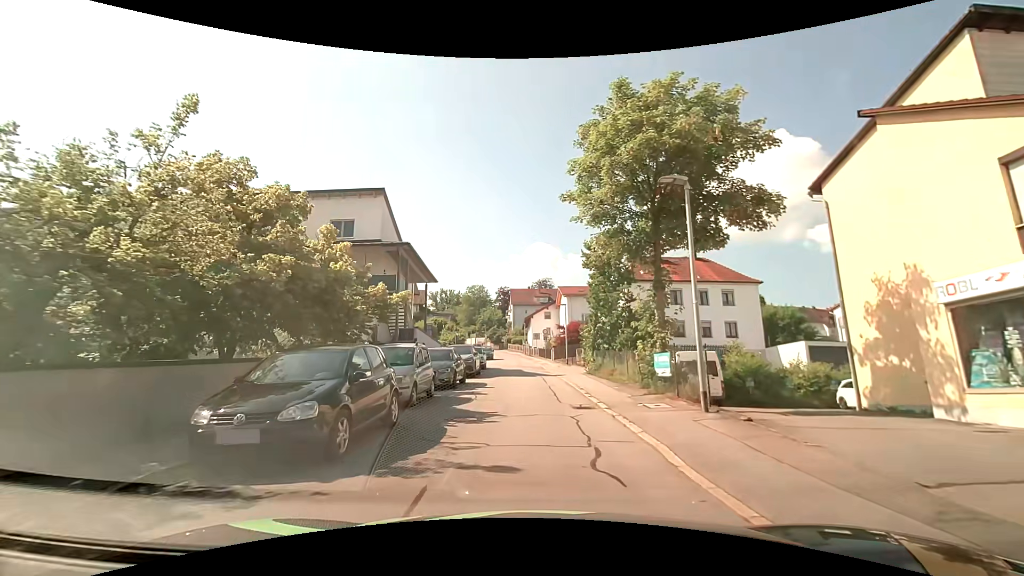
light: Day
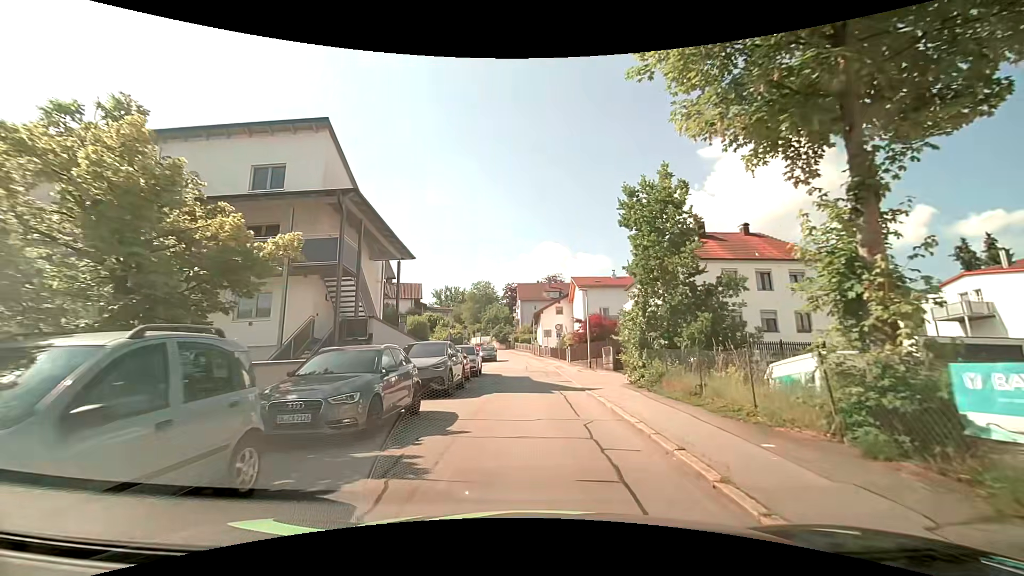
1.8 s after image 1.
(-0.1, +9.8) m; -1°
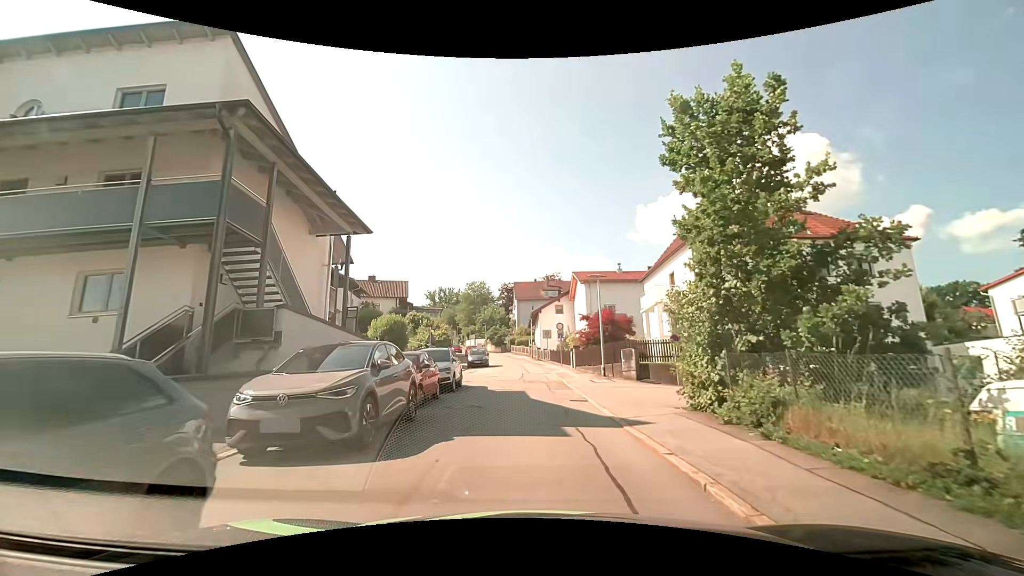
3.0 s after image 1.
(+0.1, +7.0) m; +2°
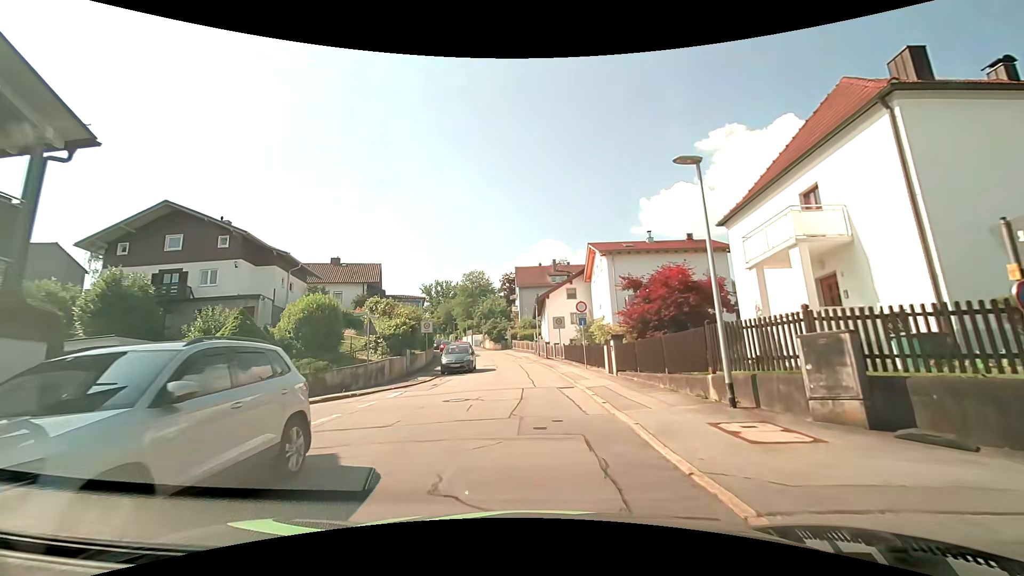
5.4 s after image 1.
(-0.2, +14.7) m; -2°
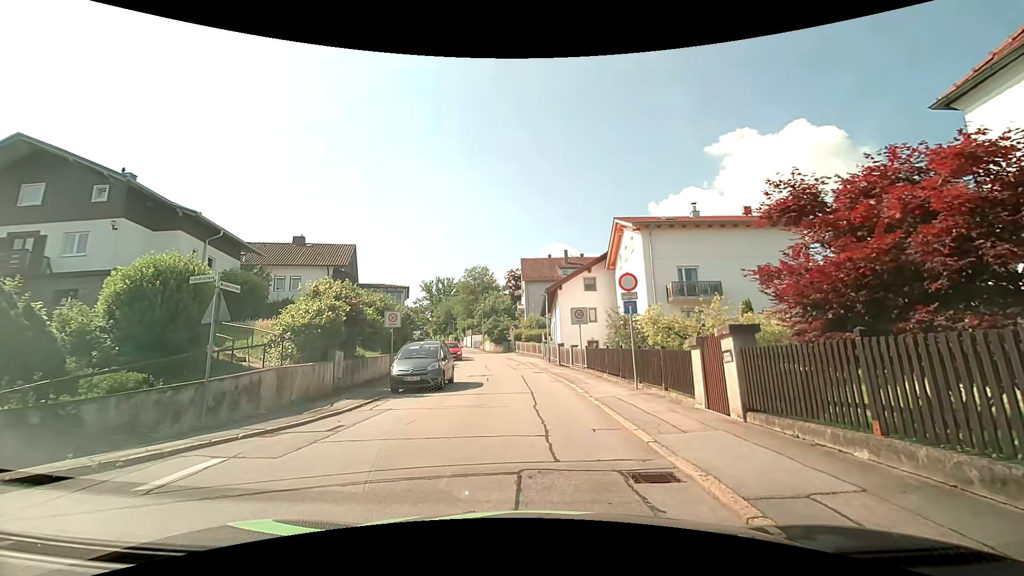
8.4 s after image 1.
(+0.1, +10.4) m; -2°
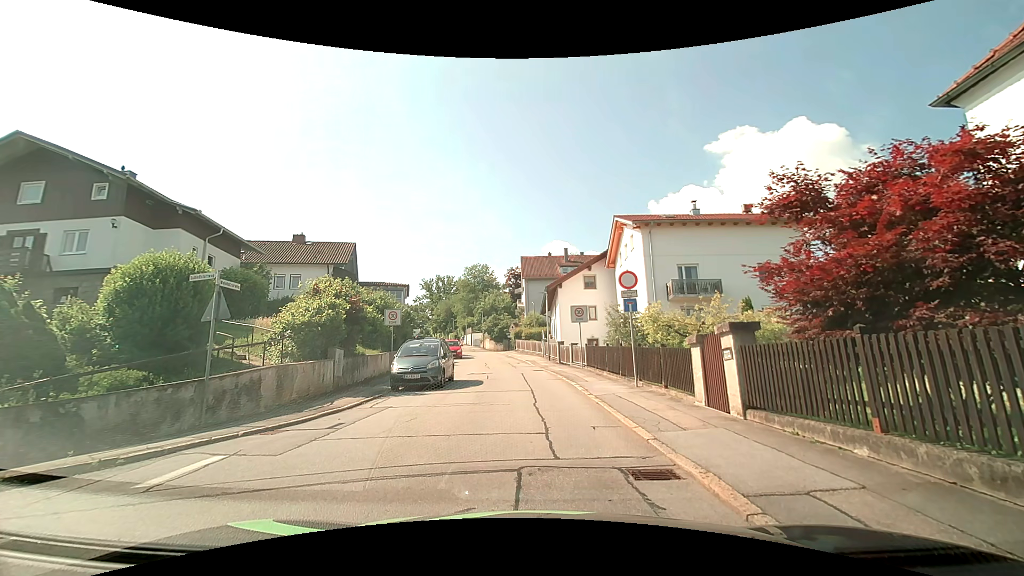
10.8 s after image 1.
(0.0, +0.1) m; 0°
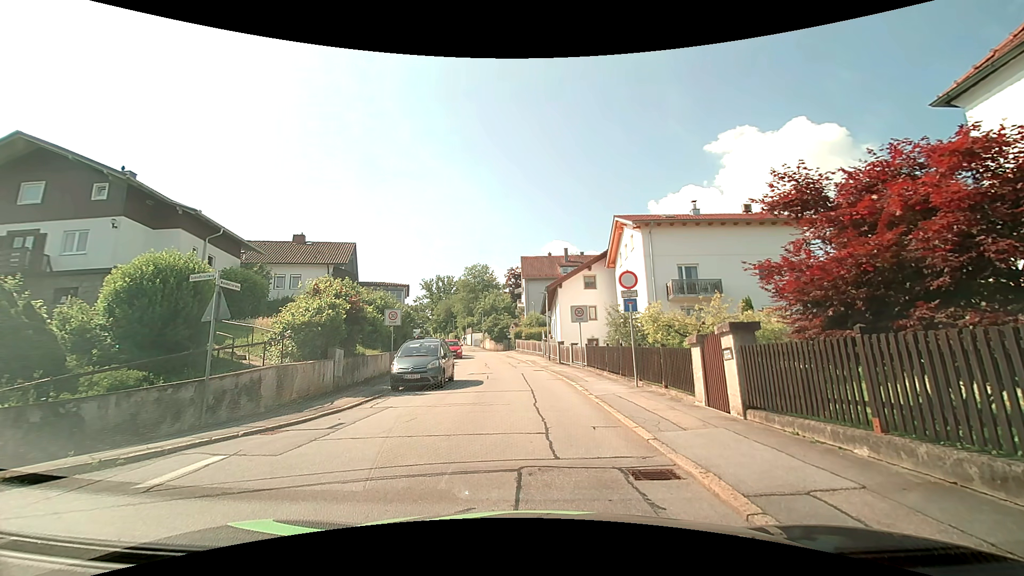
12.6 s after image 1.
(0.0, 0.0) m; 0°
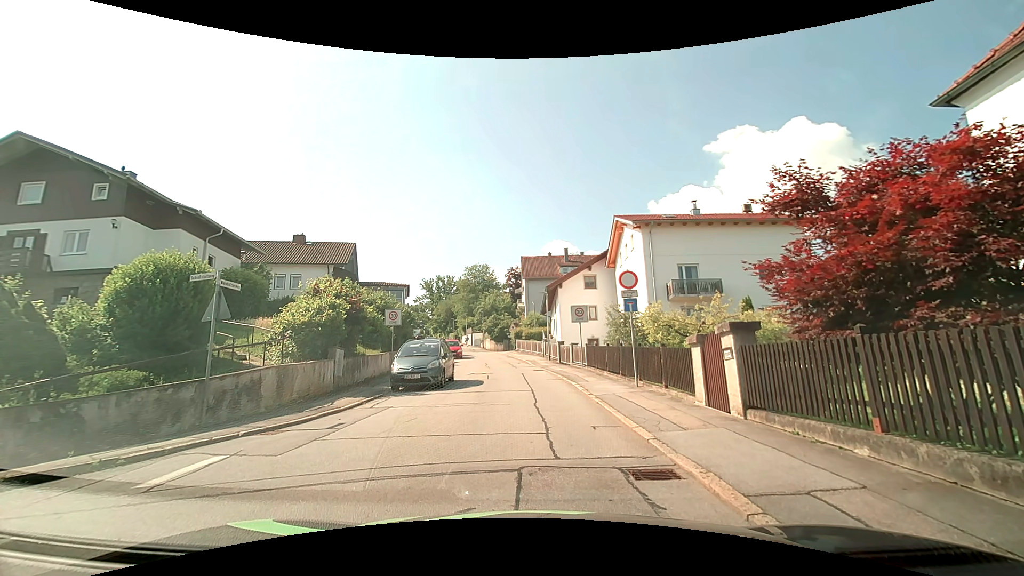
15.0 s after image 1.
(0.0, 0.0) m; 0°
